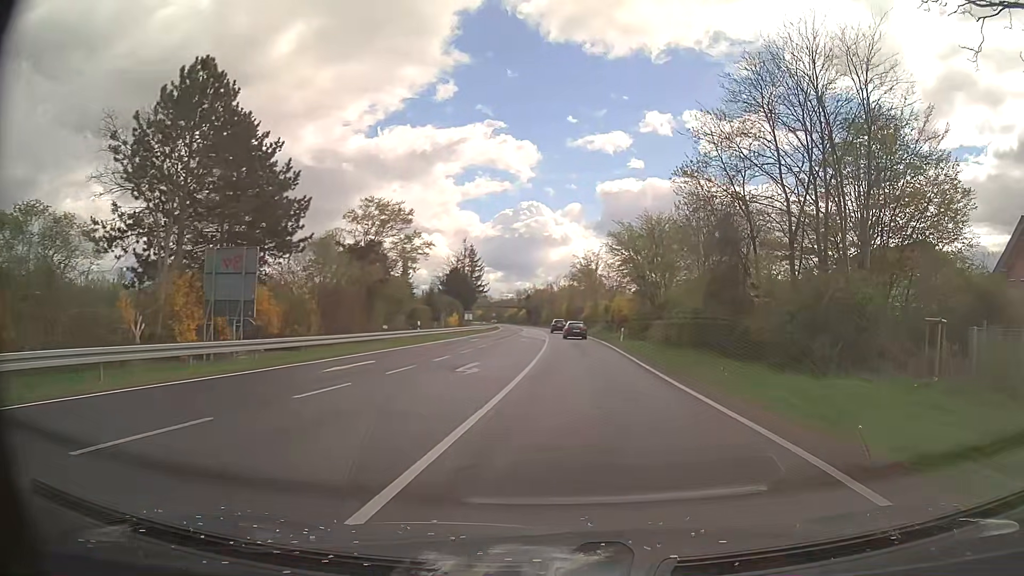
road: secondary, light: Day
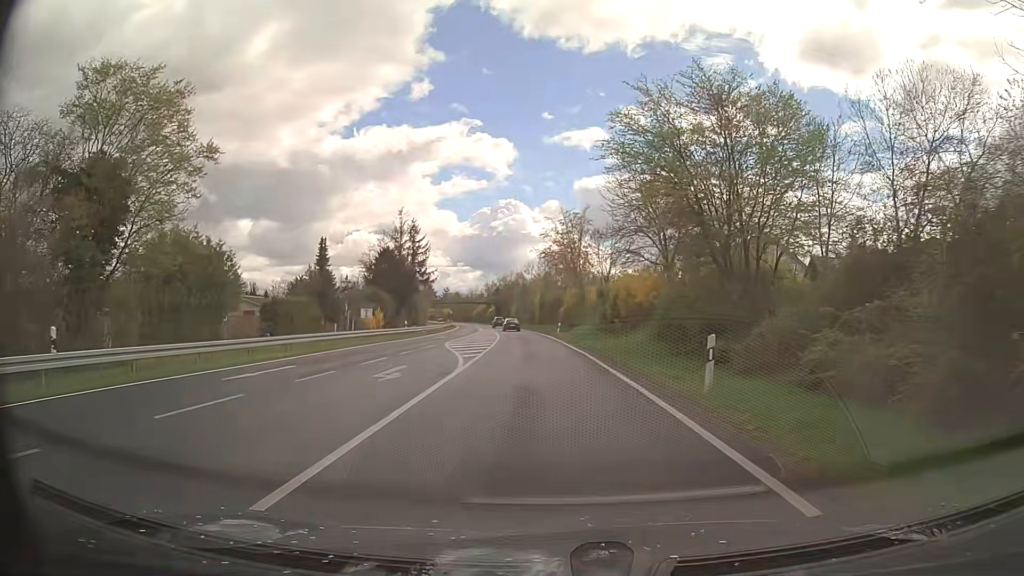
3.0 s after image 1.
(+1.1, +33.5) m; +1°
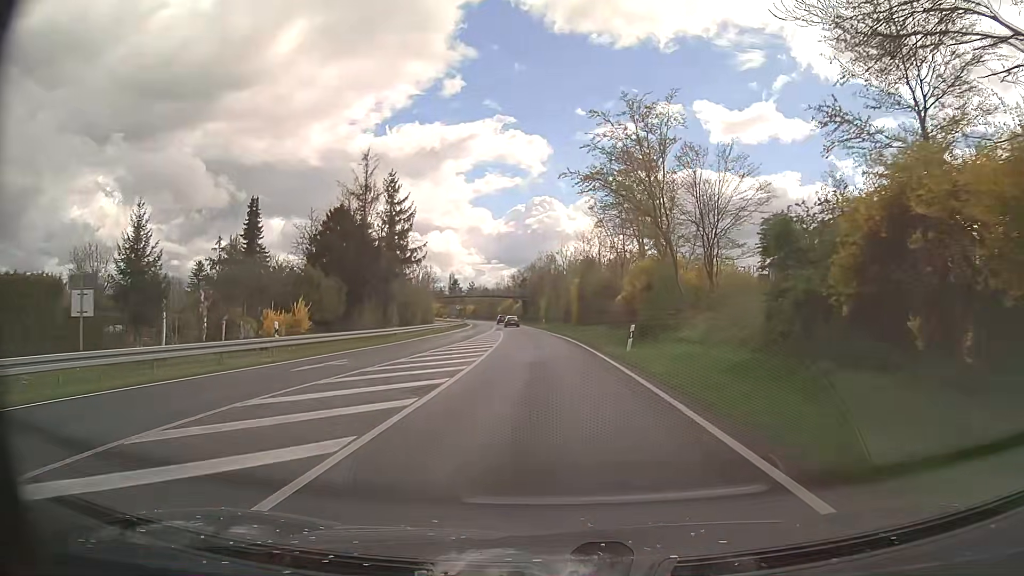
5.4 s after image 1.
(-0.7, +32.9) m; -3°
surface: asphalt
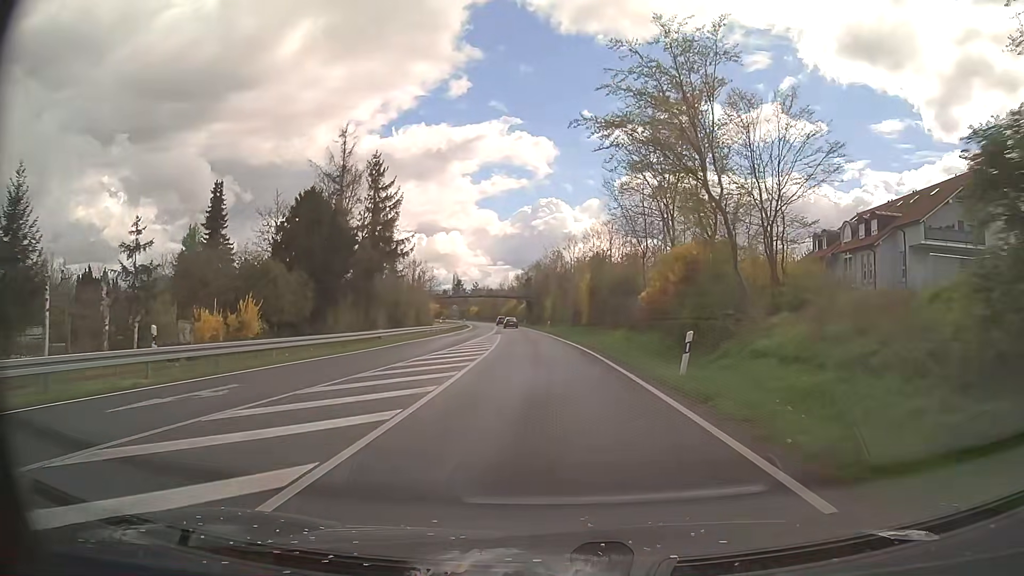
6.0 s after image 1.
(0.0, +8.8) m; -1°
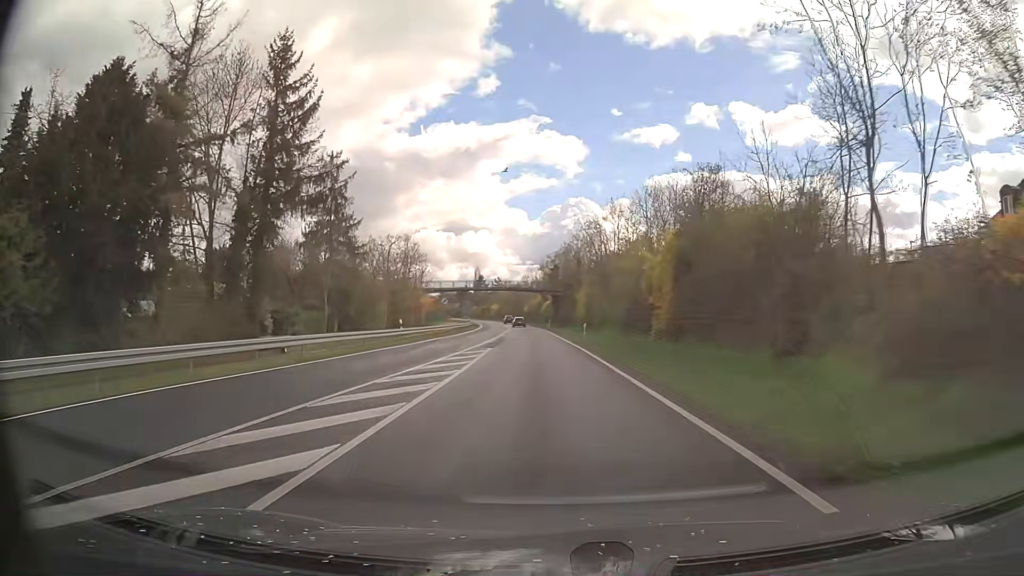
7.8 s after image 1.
(-0.4, +28.2) m; -2°
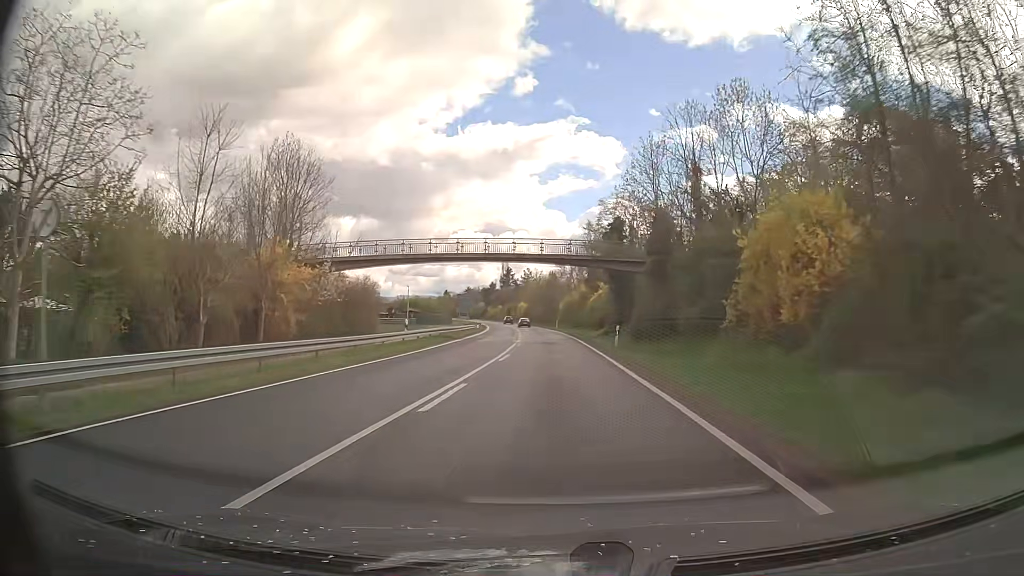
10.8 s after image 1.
(-1.5, +52.4) m; -3°
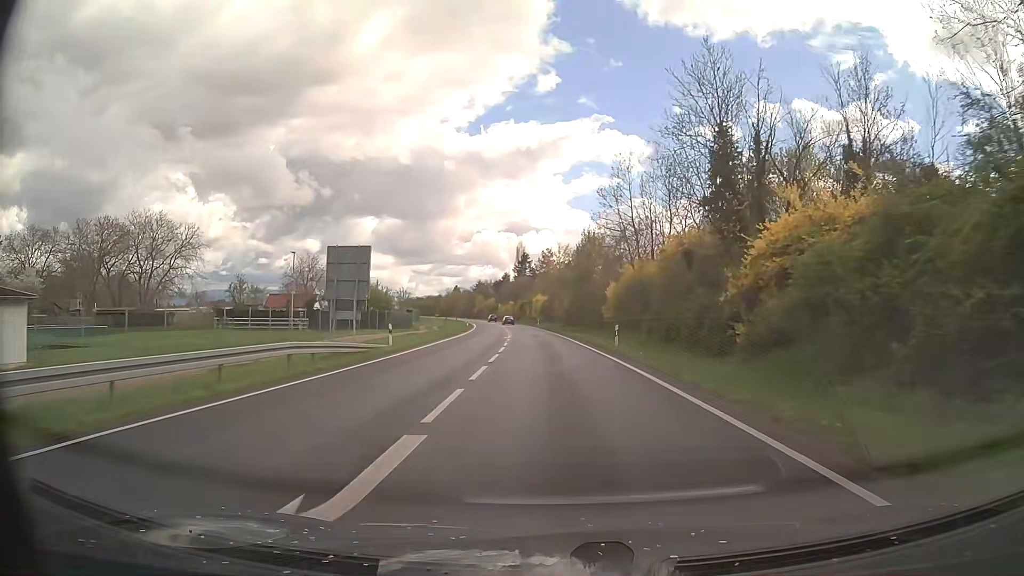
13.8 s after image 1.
(-1.3, +55.2) m; -3°
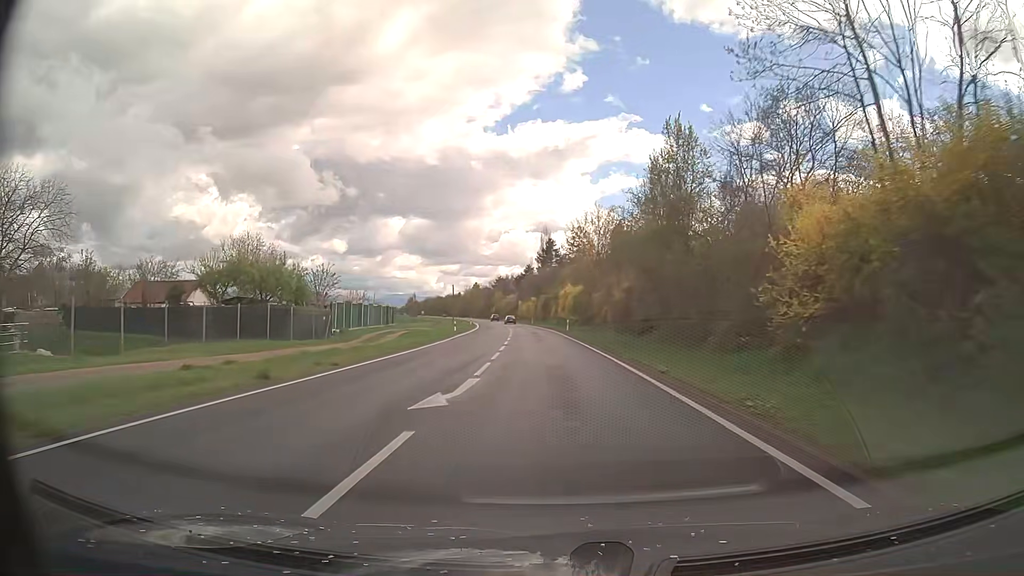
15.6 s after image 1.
(-0.7, +35.1) m; -2°
(0, +10) (0, +20) (0, +30) (-1, +40) (-1, +50) (-2, +60) (-2, +70) (-3, +80) (-4, +90) (-5, +100) m
